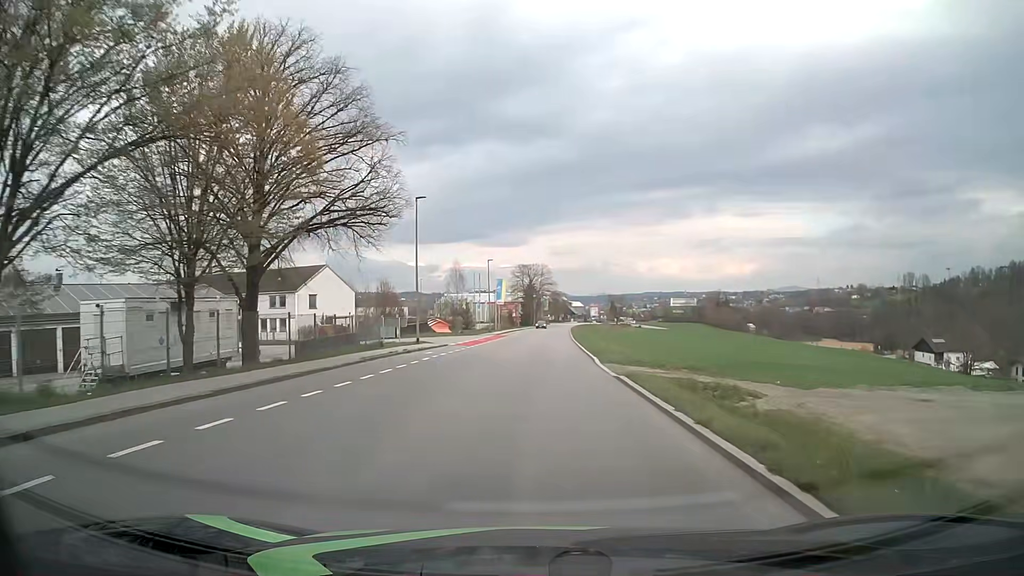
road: tertiary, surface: asphalt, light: Day
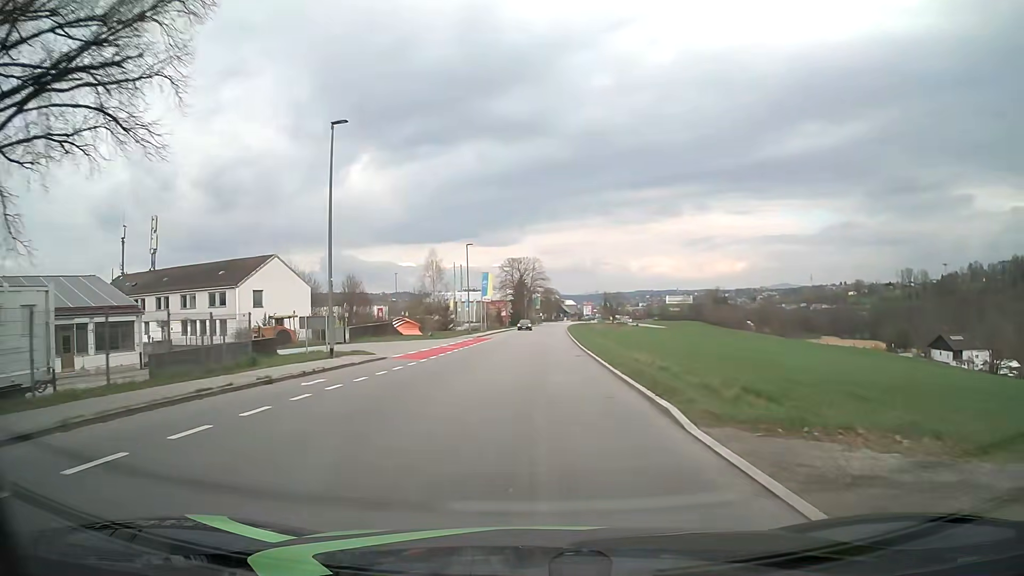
(+0.1, +14.8) m; +1°
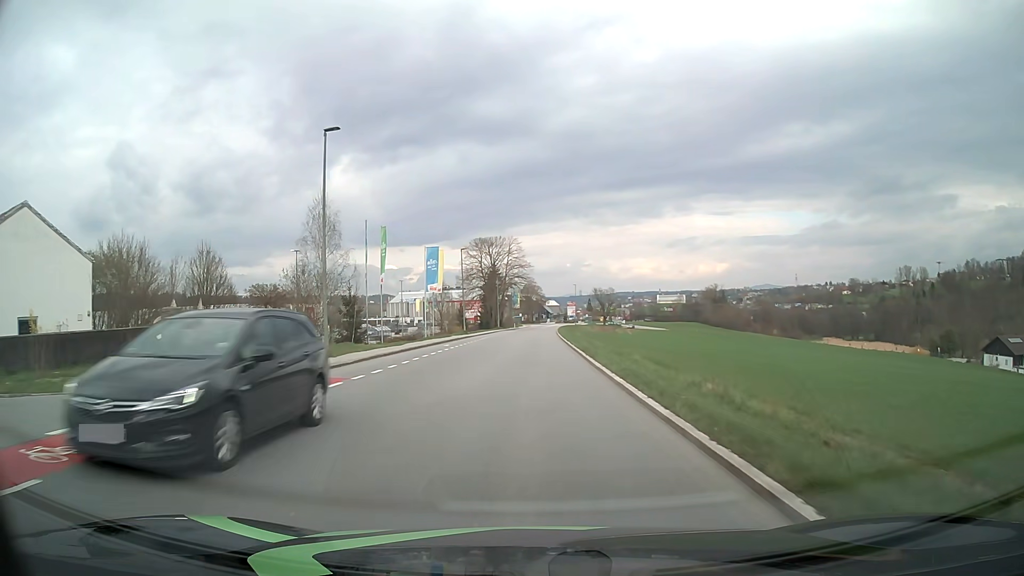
(+0.8, +37.5) m; +2°
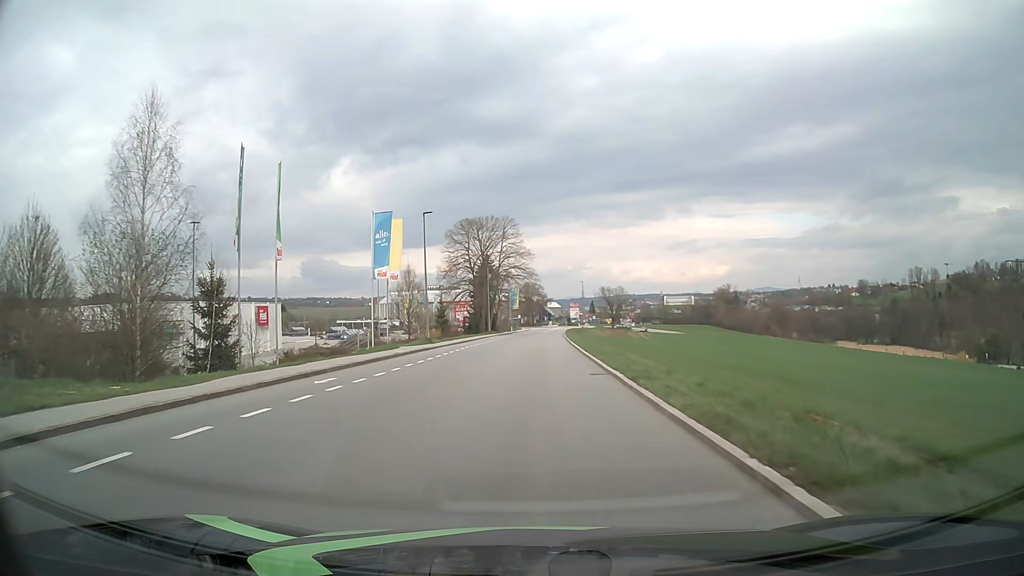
(-0.1, +22.6) m; 0°
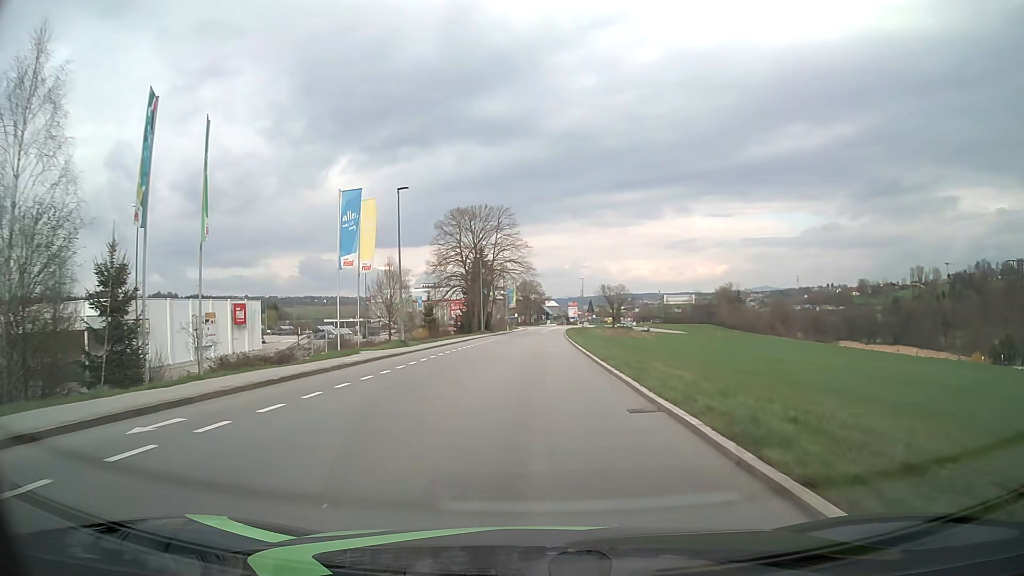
(0.0, +7.5) m; 0°
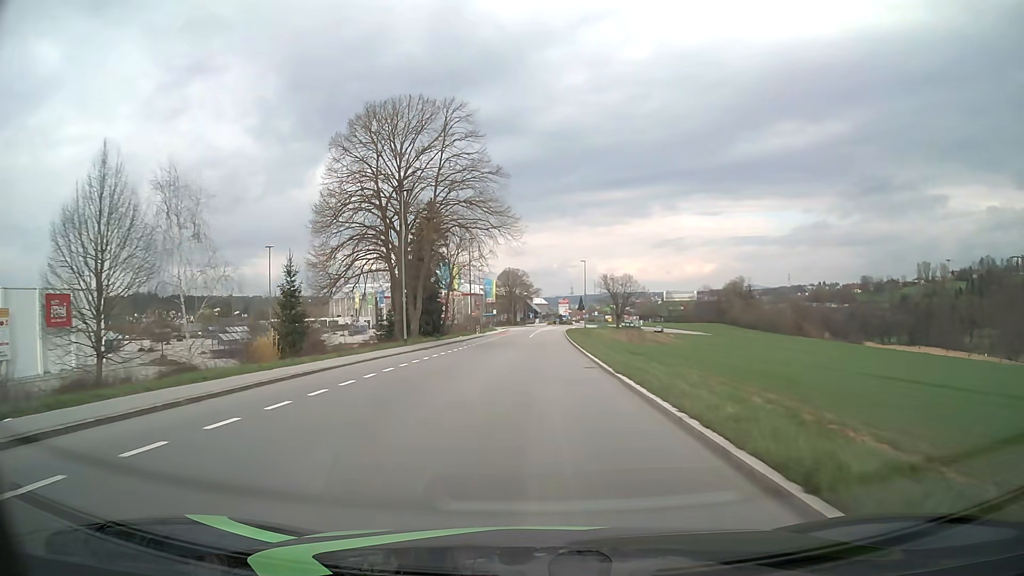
(+0.5, +37.9) m; +1°
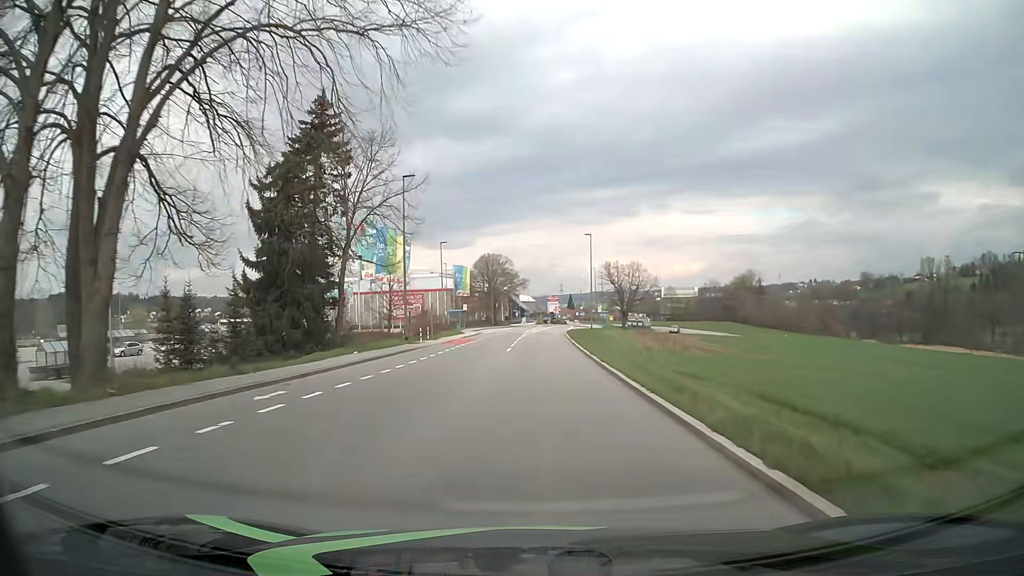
(+0.2, +30.4) m; +1°
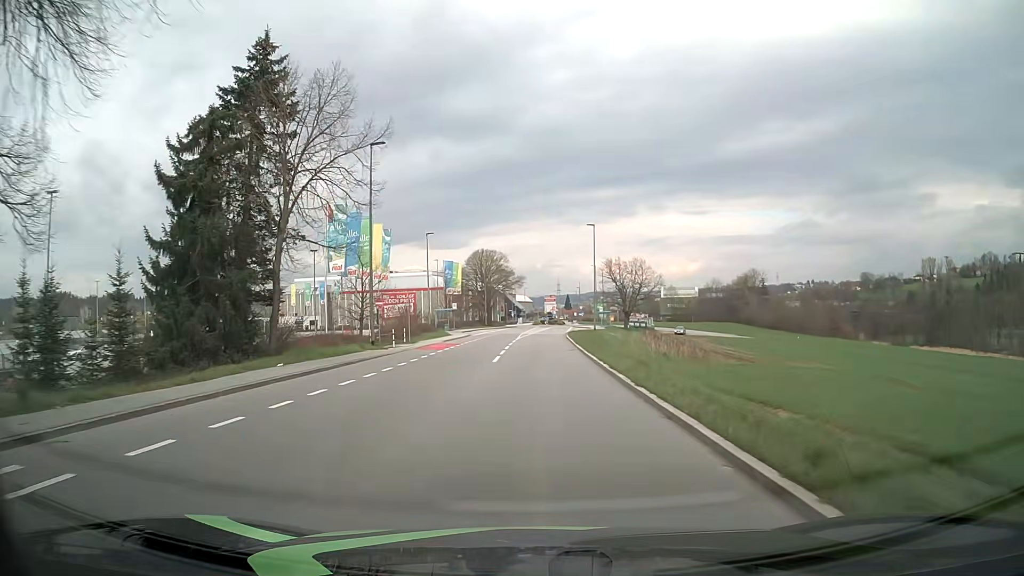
(0.0, +7.6) m; +1°
(0, +10) (0, +20) (0, +30) (0, +40) (+1, +50) (+1, +60) (+2, +70) (+2, +80) (+3, +90) (+3, +100) m
